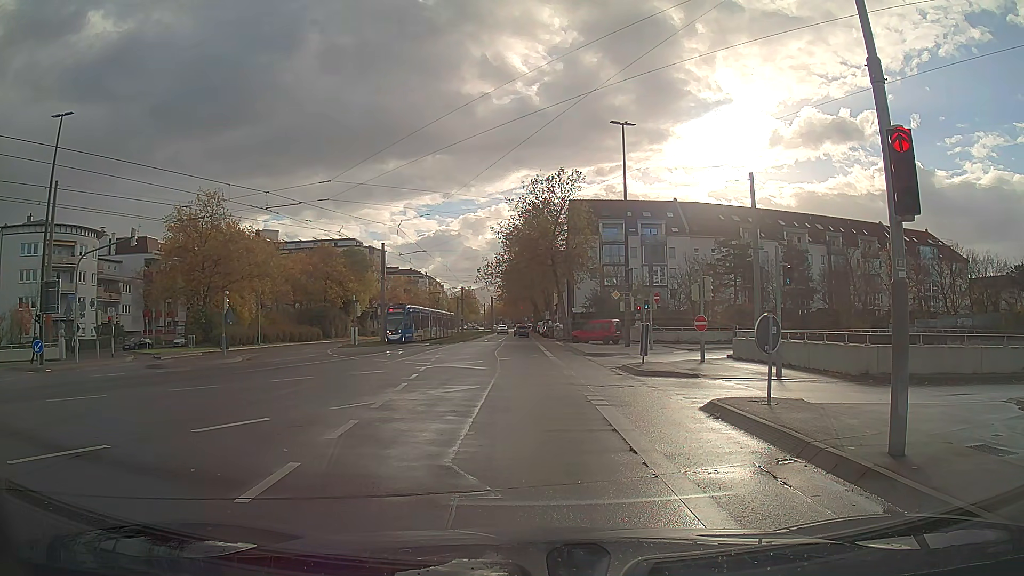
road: tertiary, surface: asphalt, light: Day
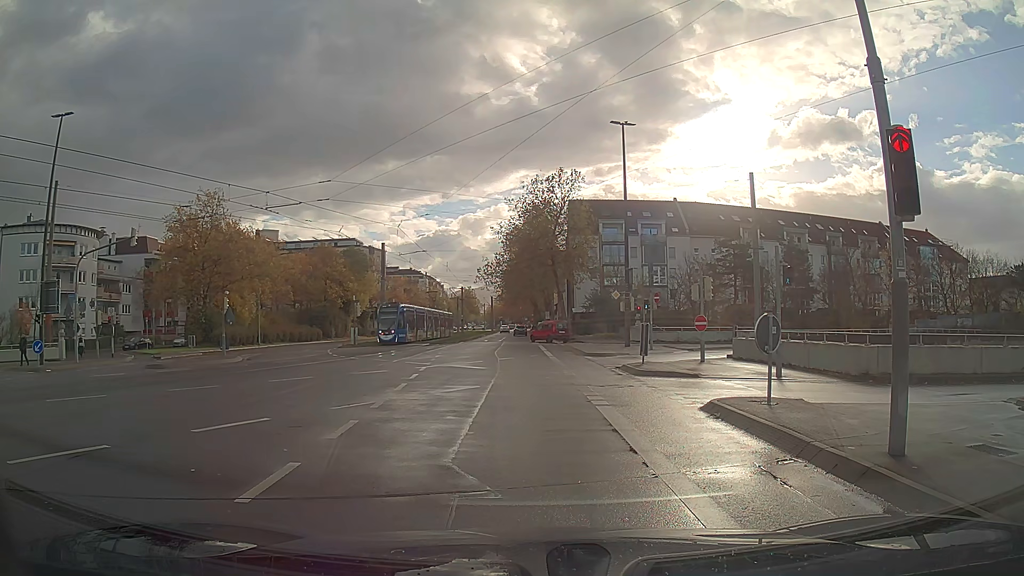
(0.0, 0.0) m; 0°
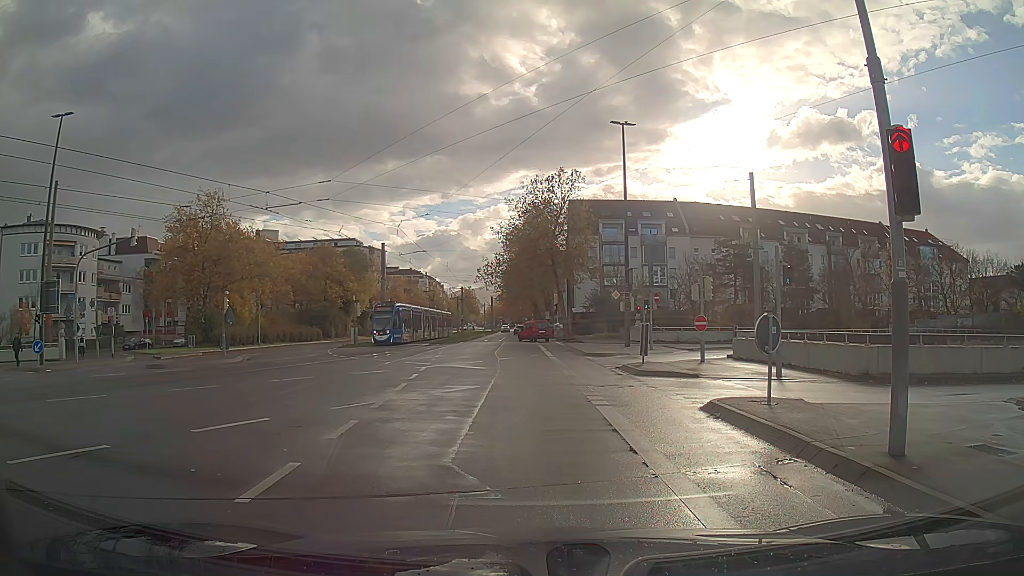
(0.0, 0.0) m; 0°
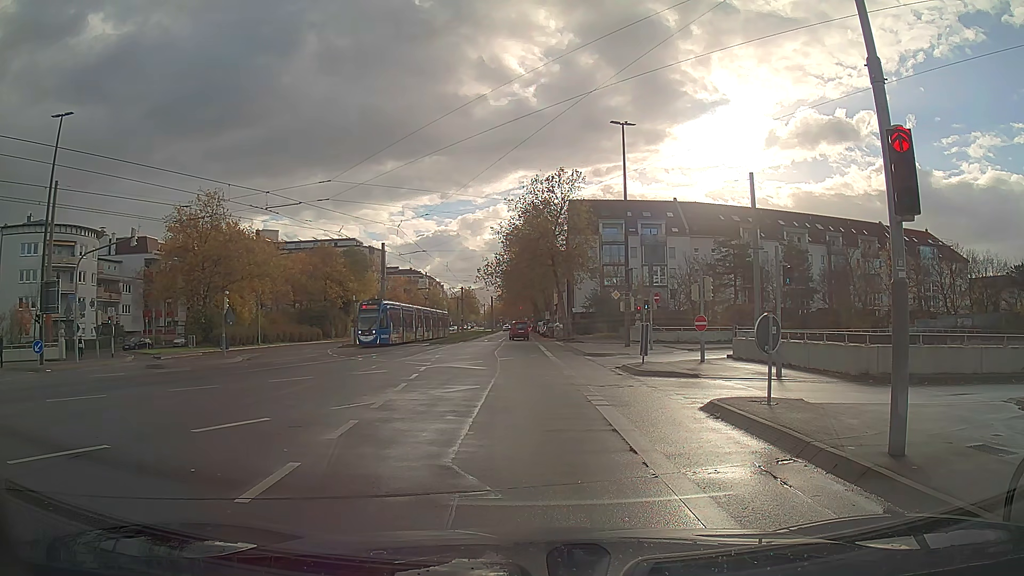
(0.0, 0.0) m; 0°
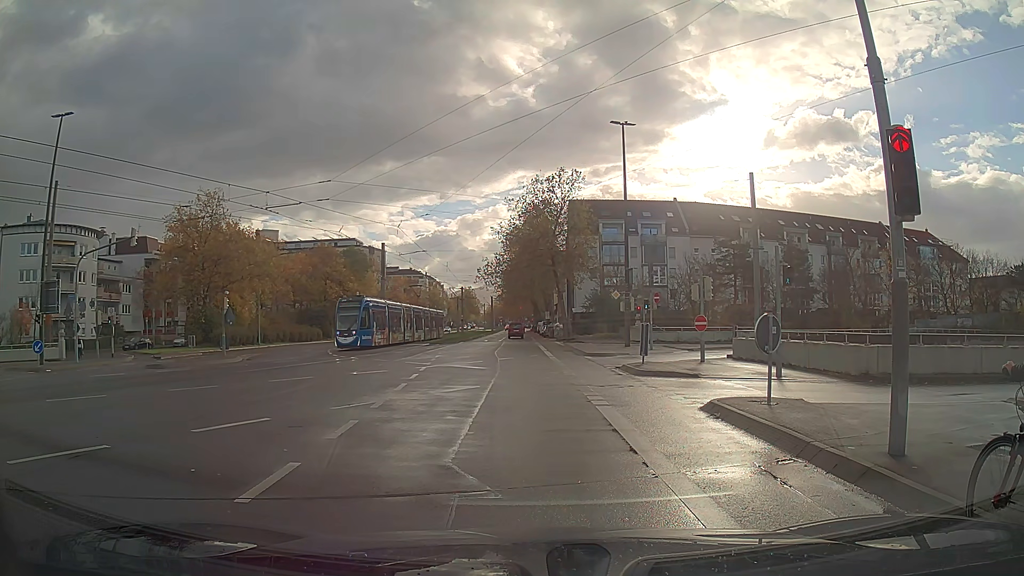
(0.0, 0.0) m; 0°
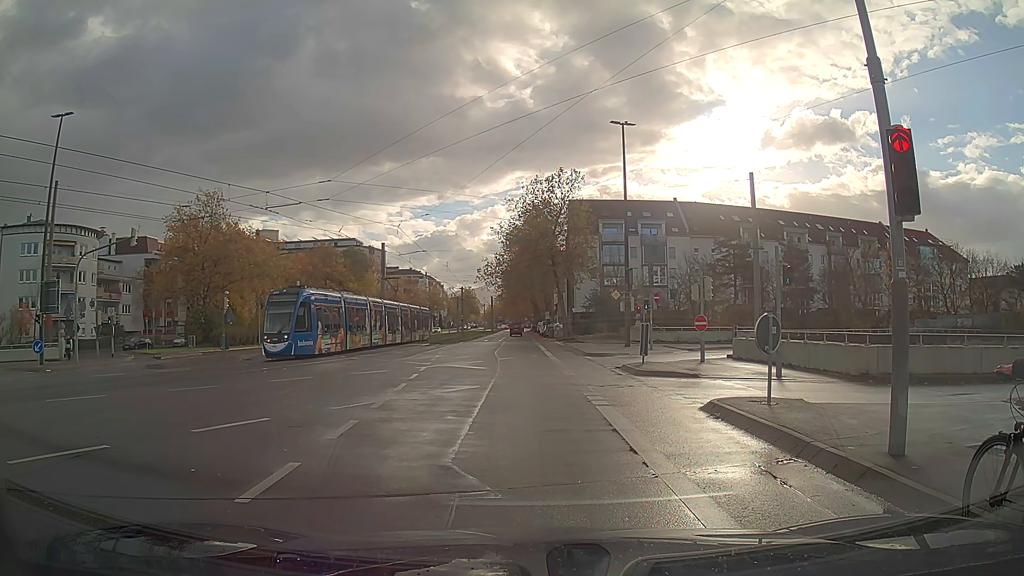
(0.0, 0.0) m; 0°
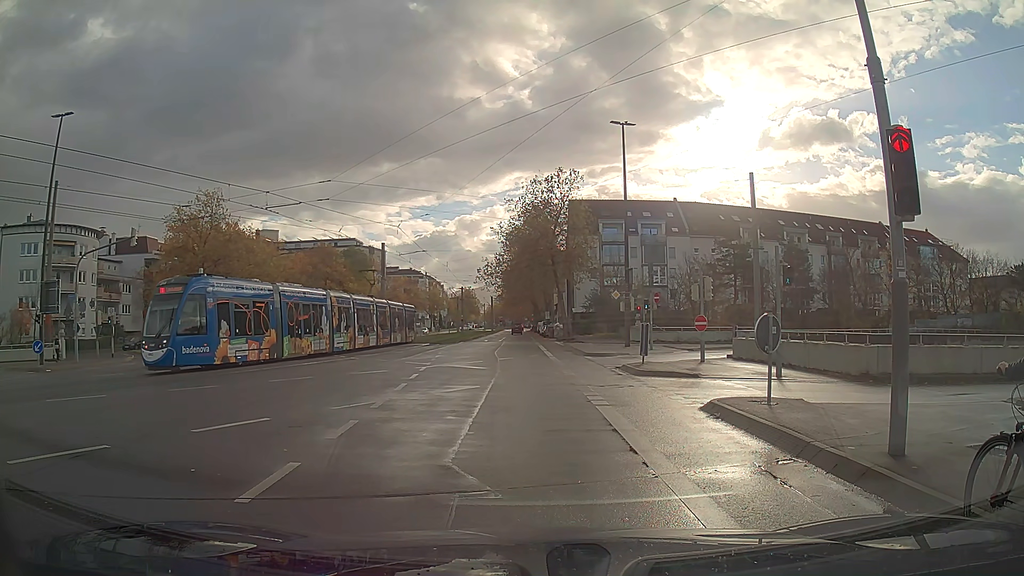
(0.0, 0.0) m; 0°
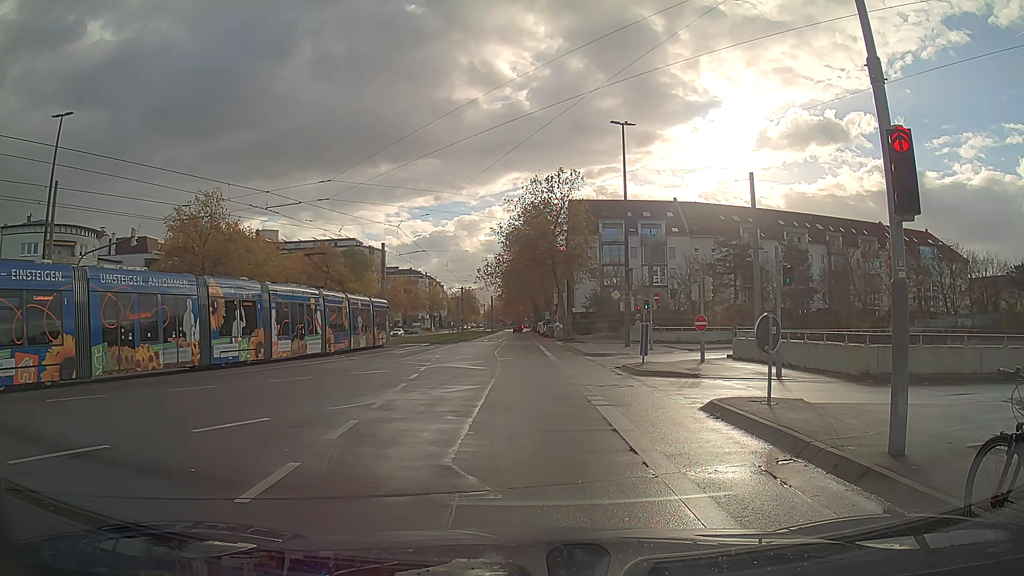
(0.0, 0.0) m; 0°
